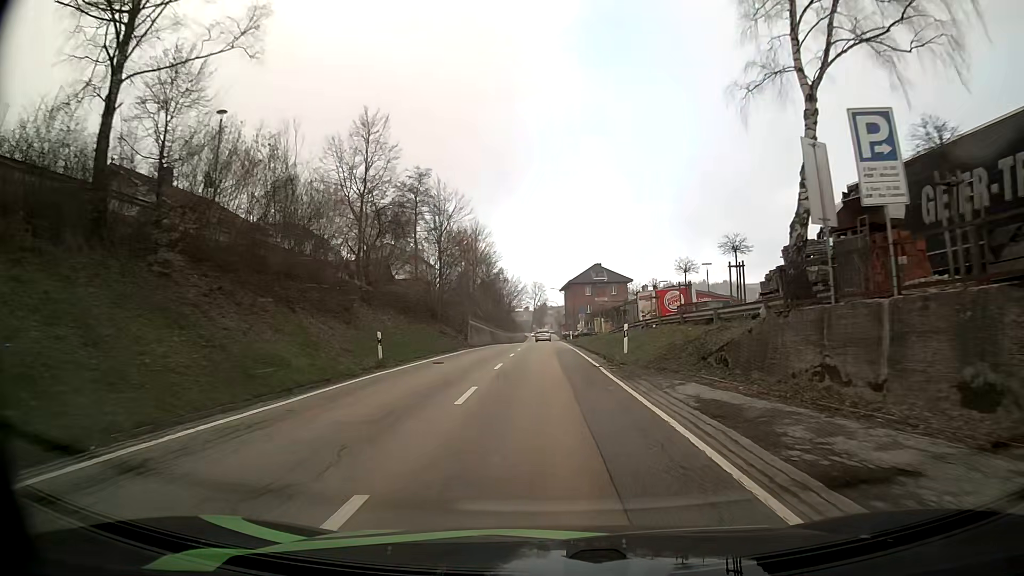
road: secondary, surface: asphalt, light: Day
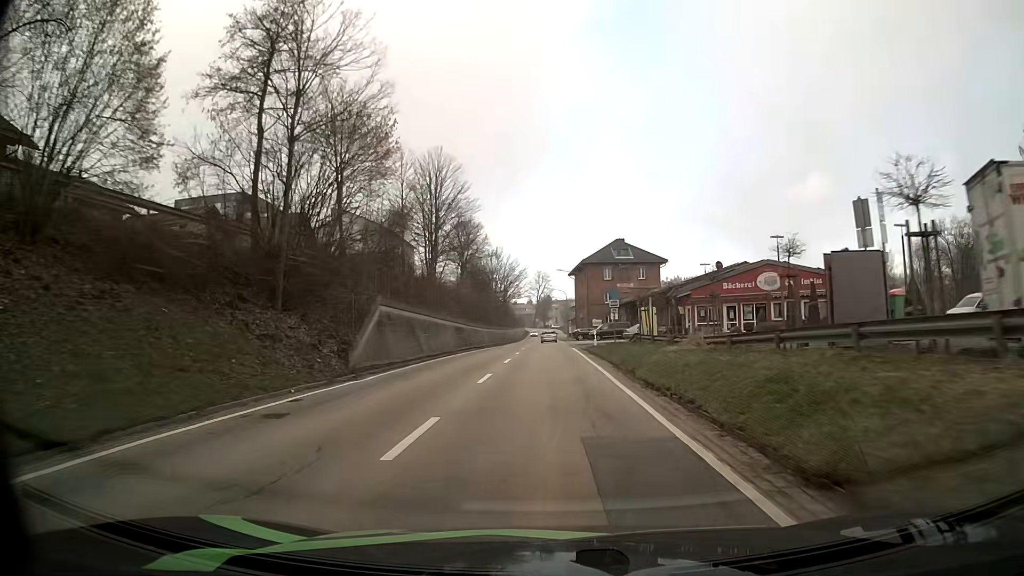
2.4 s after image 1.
(-0.1, +31.6) m; -1°
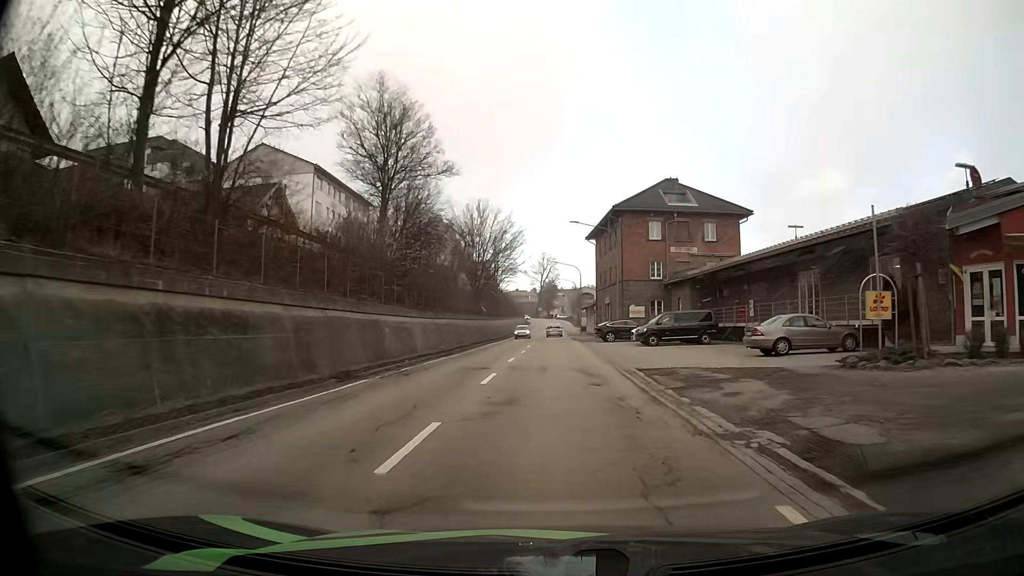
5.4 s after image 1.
(0.0, +36.8) m; 0°
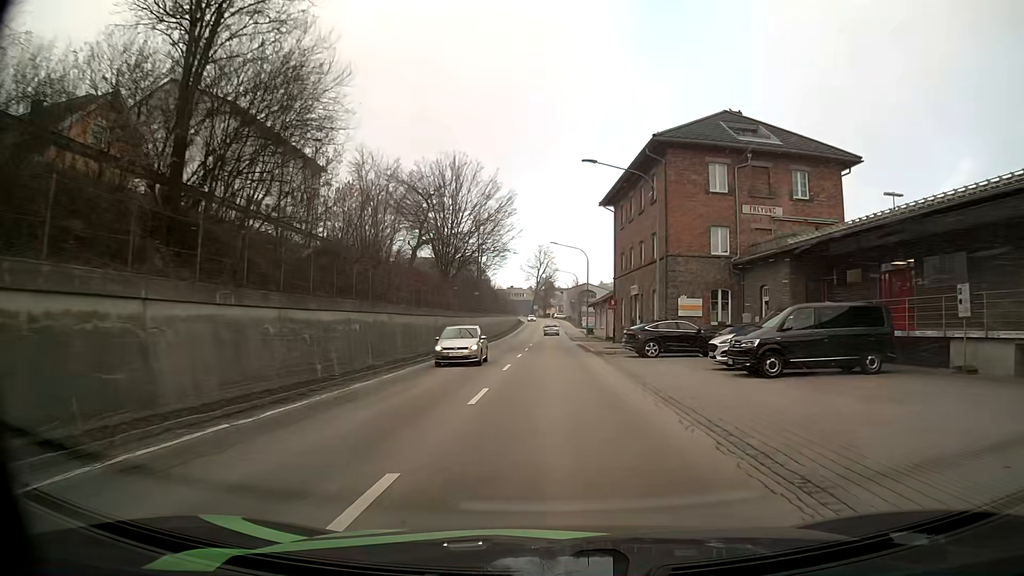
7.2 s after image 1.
(0.0, +20.9) m; 0°
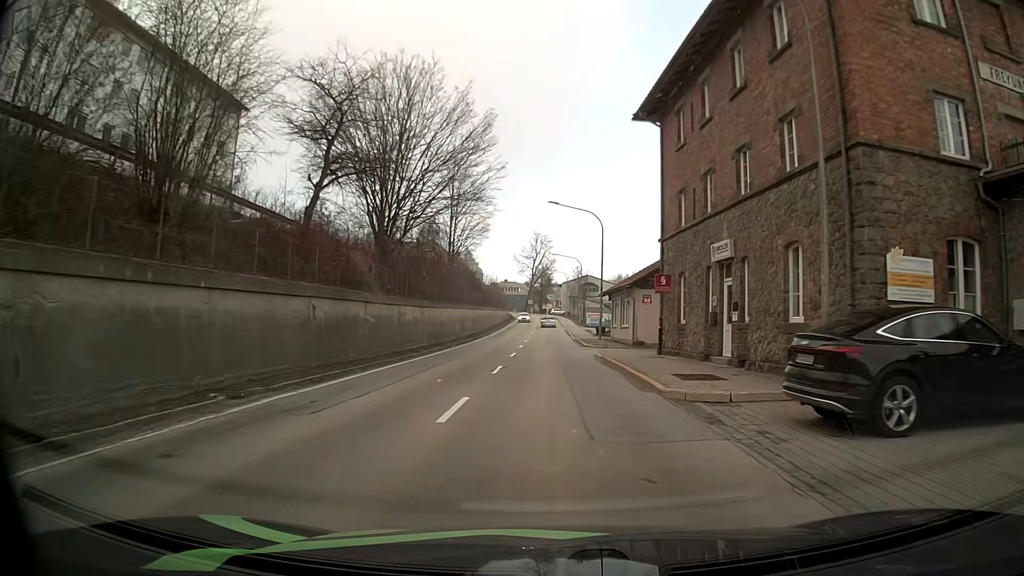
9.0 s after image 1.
(+0.1, +21.0) m; 0°
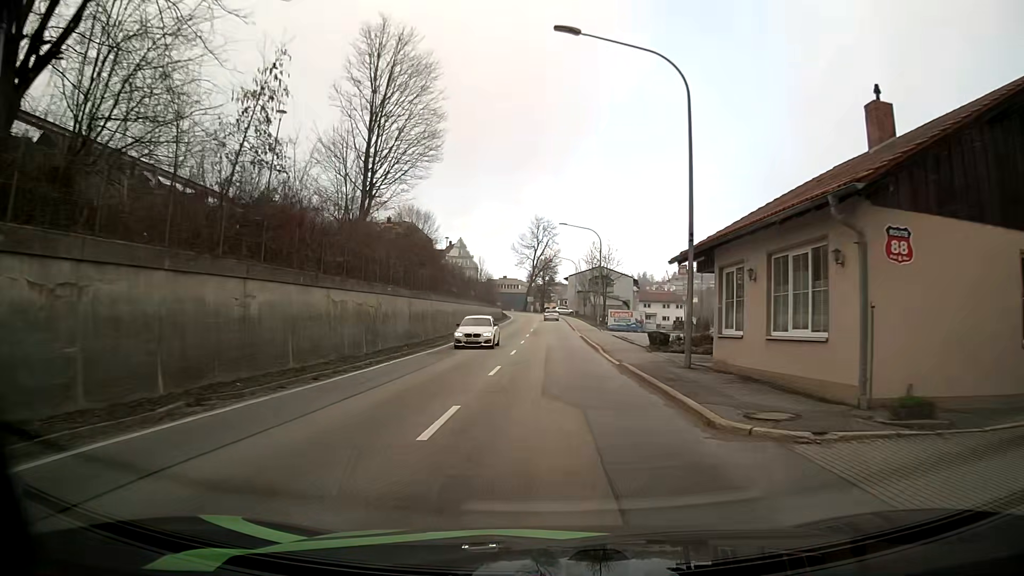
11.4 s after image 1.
(-0.1, +28.7) m; -1°
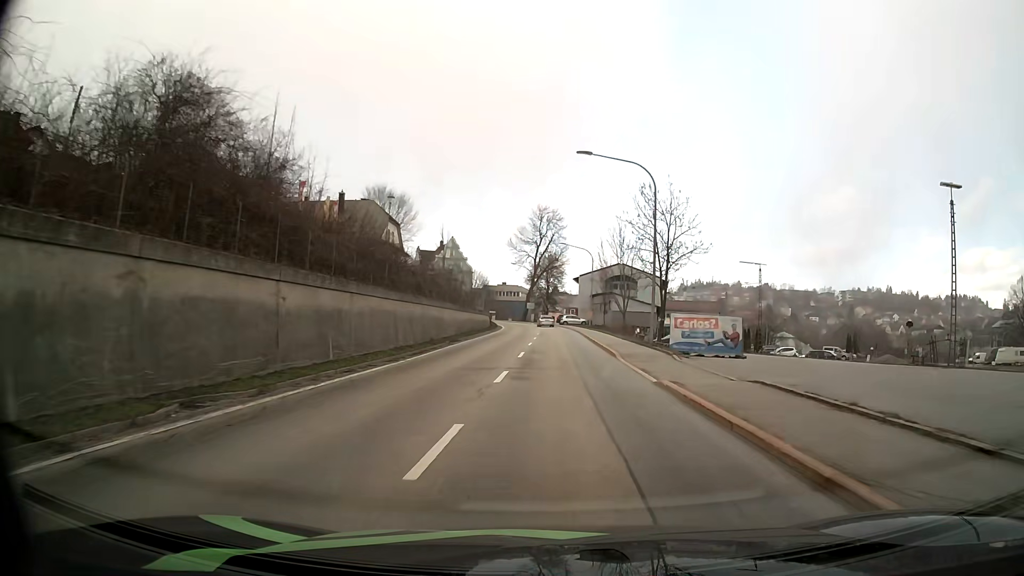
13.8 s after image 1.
(+0.1, +29.1) m; 0°
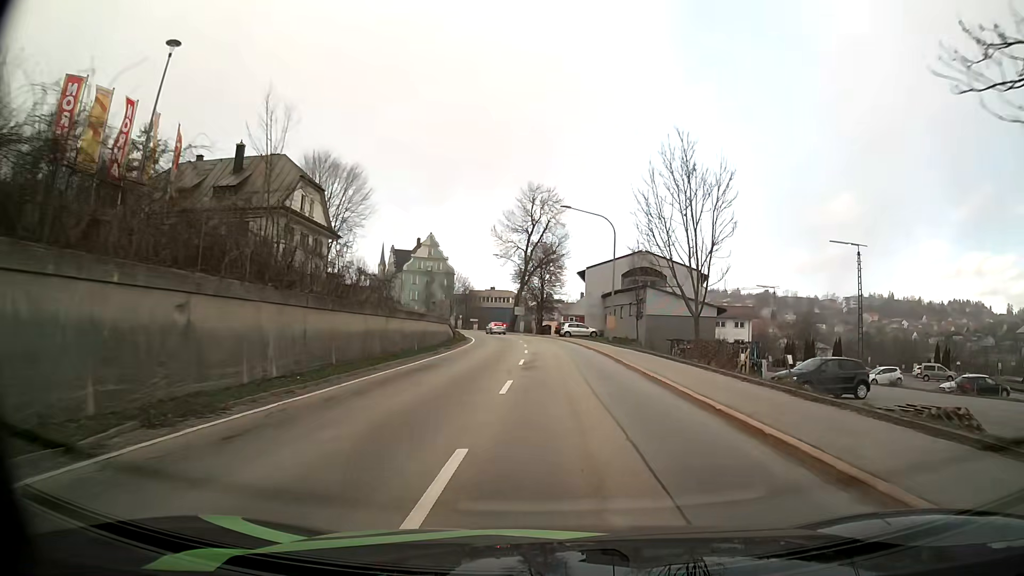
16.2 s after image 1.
(-0.1, +28.6) m; 0°
(0, +10) (0, +20) (0, +30) (0, +40) (0, +50) (-1, +60) (-3, +70) (-5, +80) (-8, +89) (-11, +98) m
